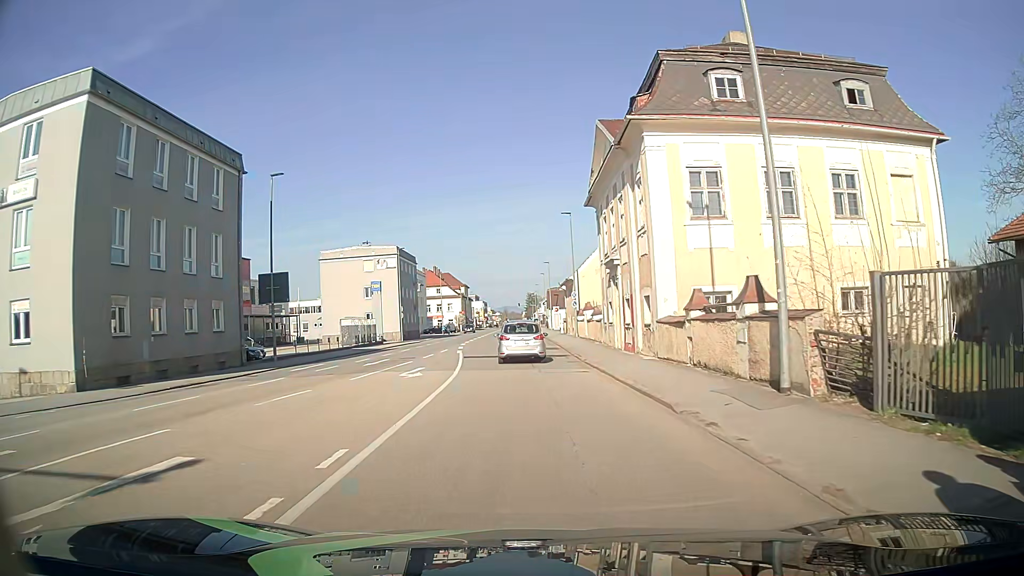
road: tertiary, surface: asphalt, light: Day
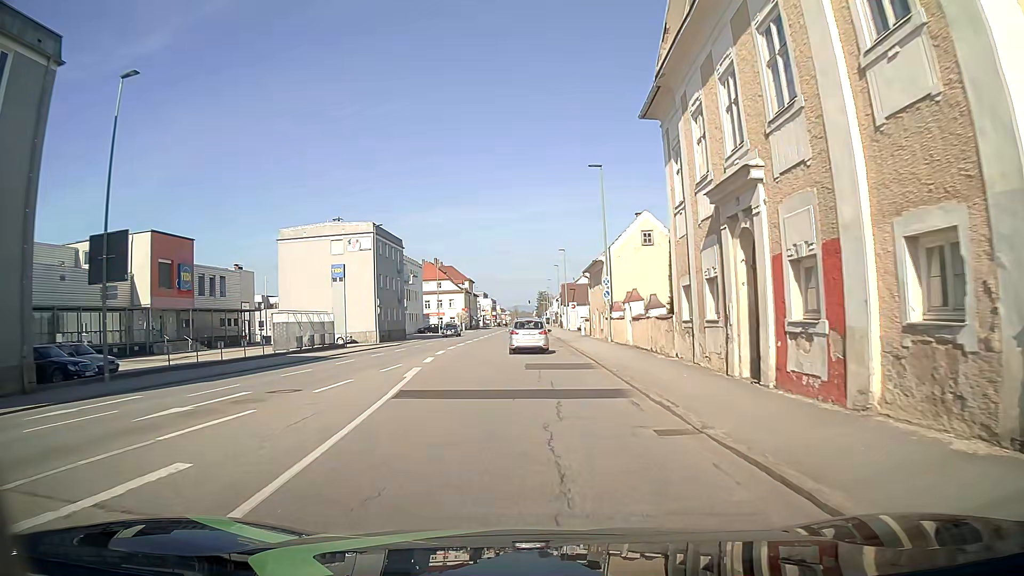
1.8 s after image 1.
(-0.2, +16.9) m; -1°
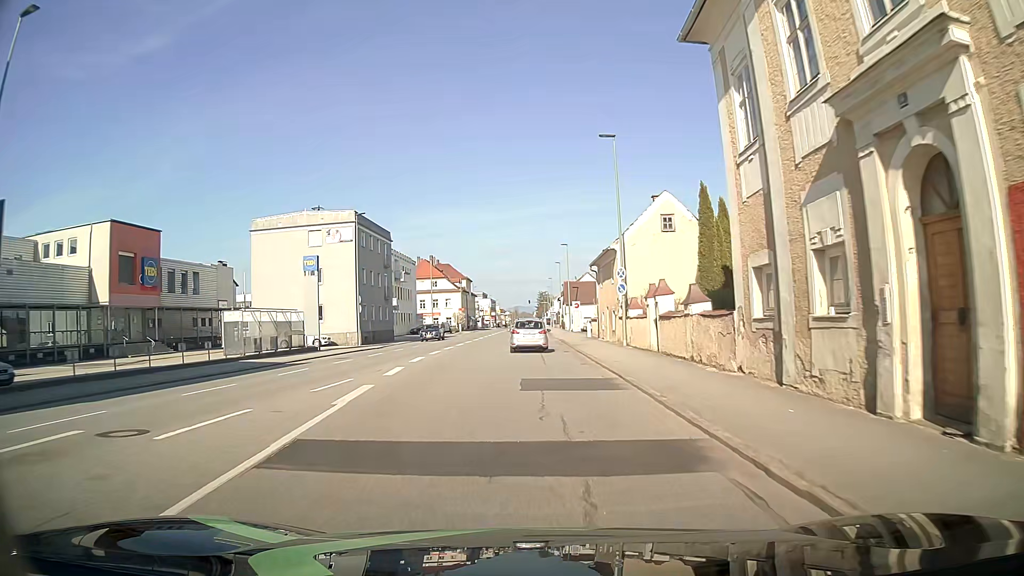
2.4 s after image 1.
(0.0, +6.5) m; 0°
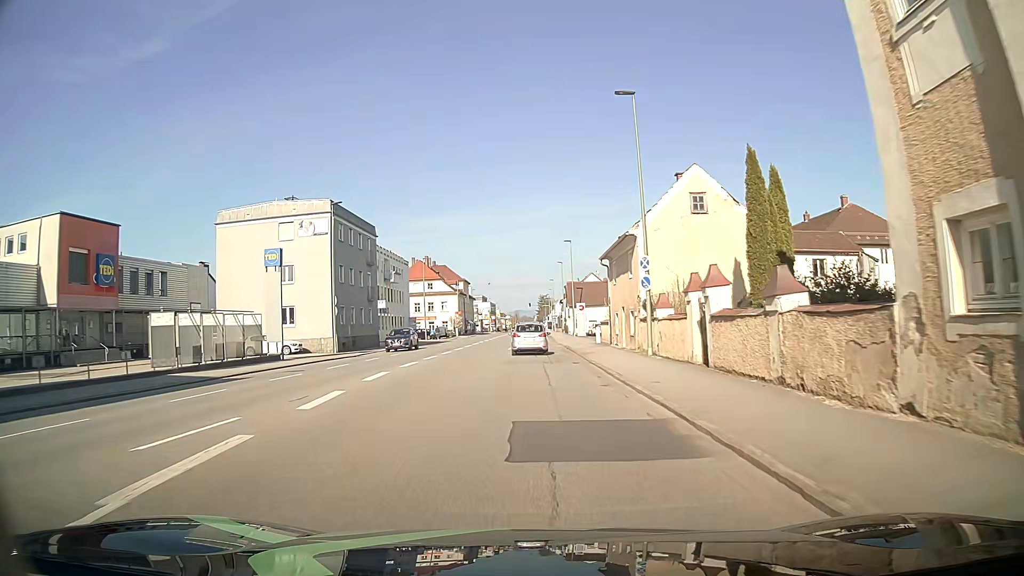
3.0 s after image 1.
(0.0, +6.8) m; +1°
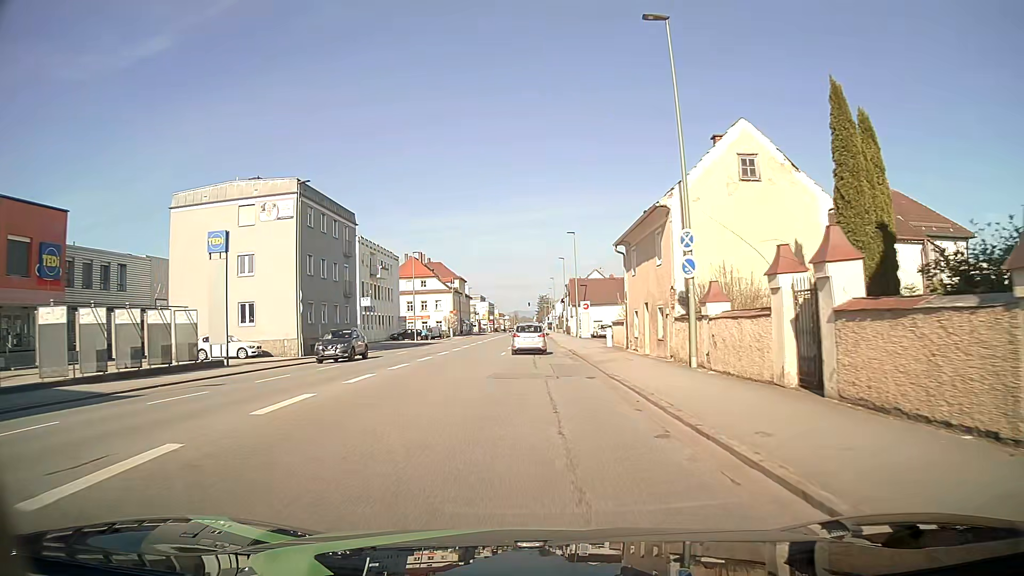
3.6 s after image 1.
(-0.1, +7.1) m; 0°
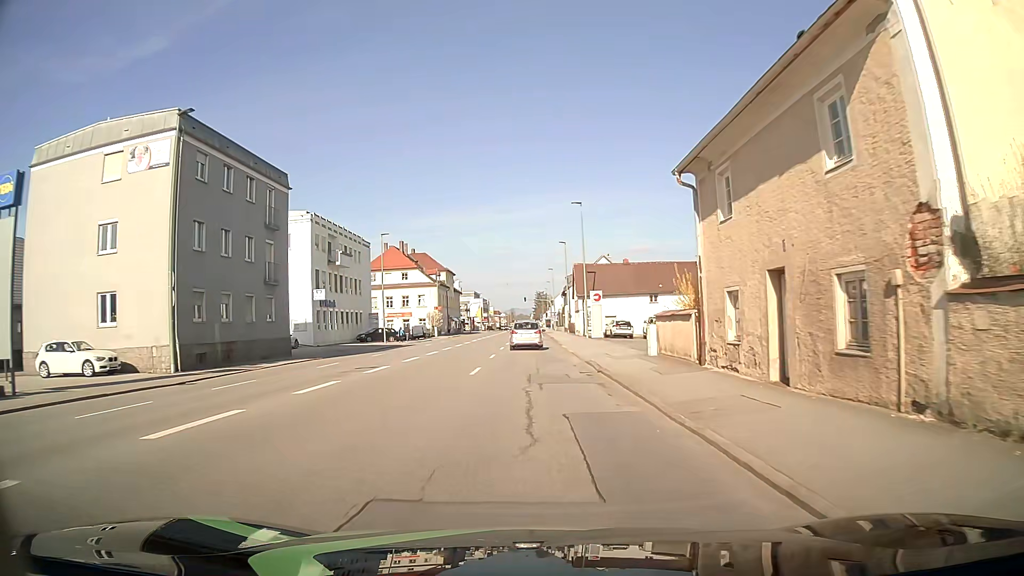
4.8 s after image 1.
(-0.1, +14.7) m; 0°
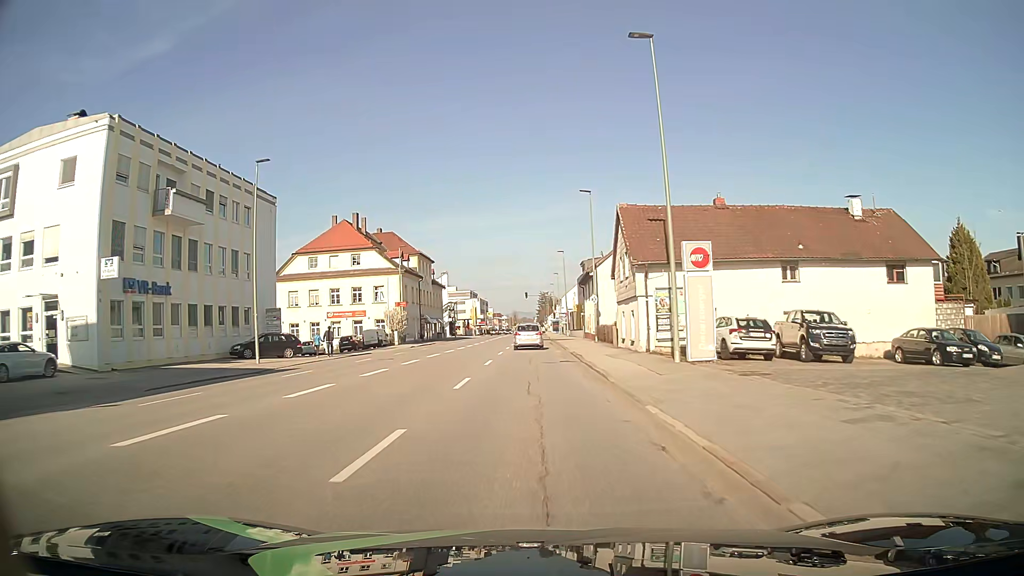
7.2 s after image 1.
(-0.4, +30.8) m; -1°
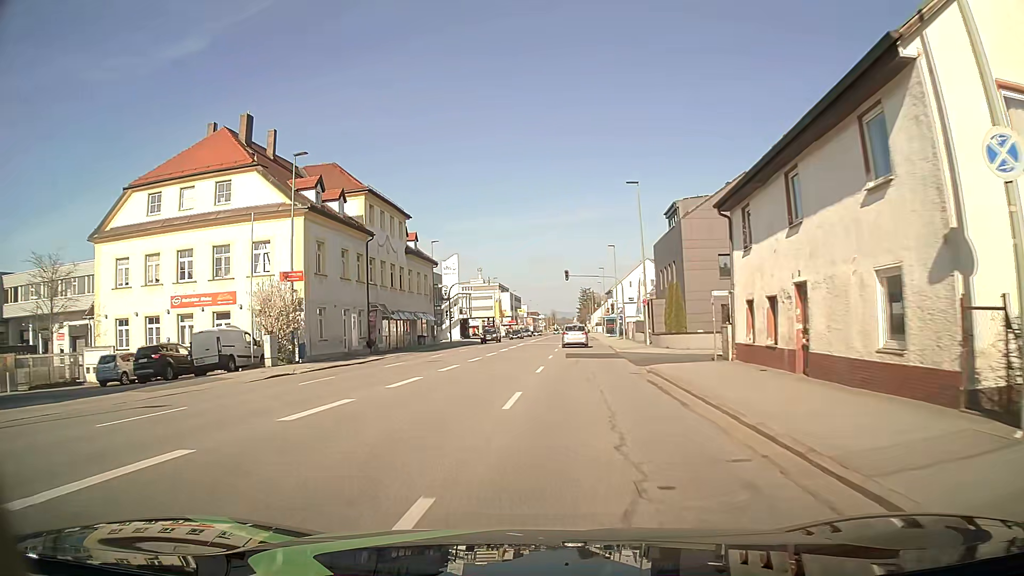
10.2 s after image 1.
(-0.6, +39.6) m; -4°
(0, +10) (0, +20) (0, +30) (0, +40) (+1, +50) (+1, +60) (+2, +70) (+2, +80) (+3, +90) (+4, +100) m
